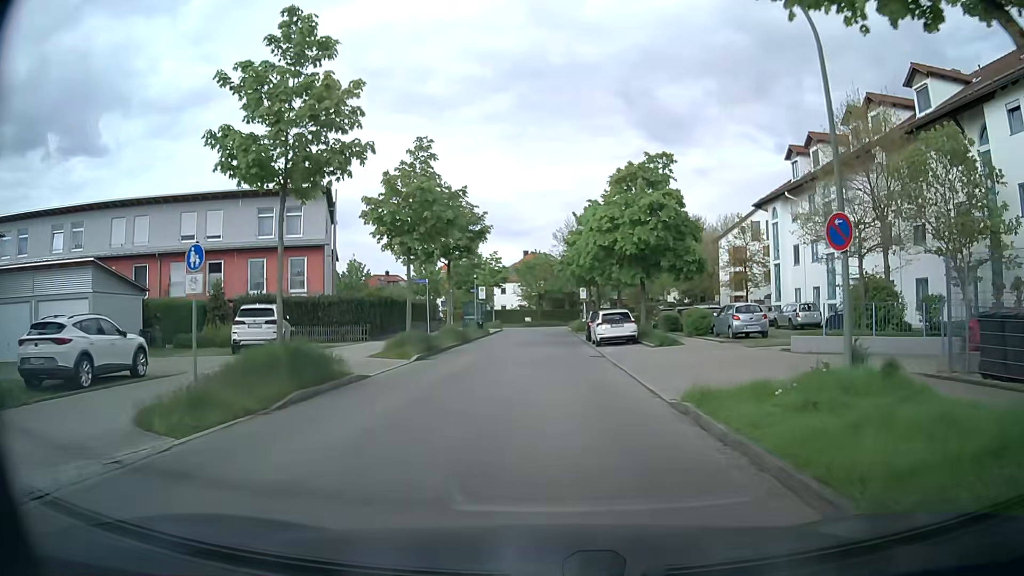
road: residential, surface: asphalt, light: Day
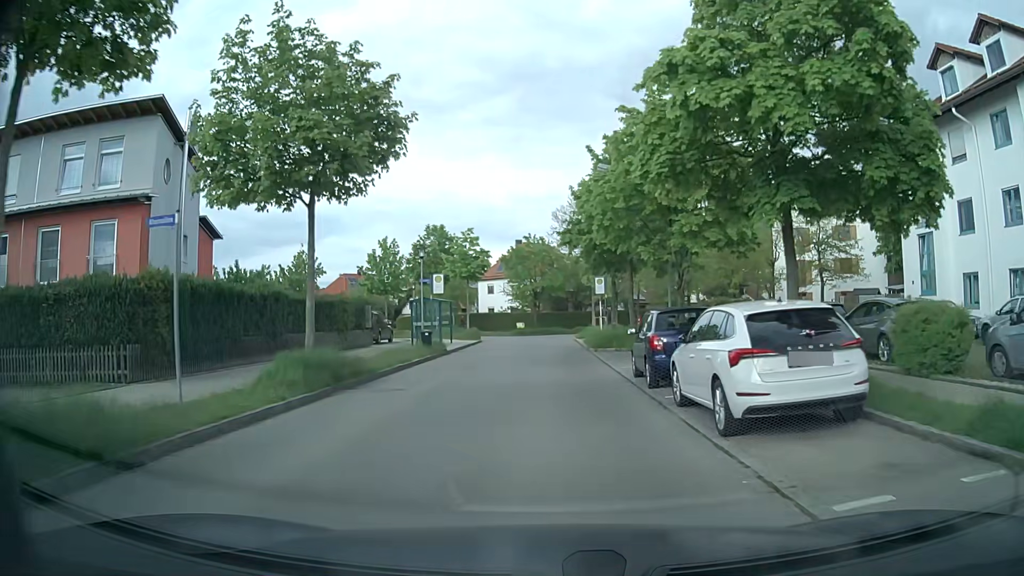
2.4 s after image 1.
(+0.1, +20.5) m; 0°
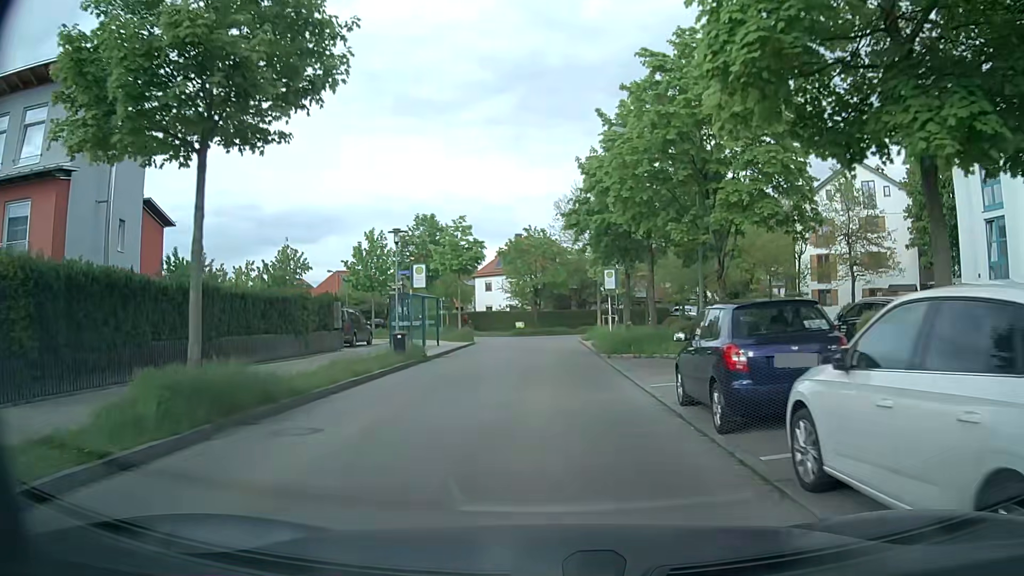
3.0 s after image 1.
(0.0, +5.2) m; 0°
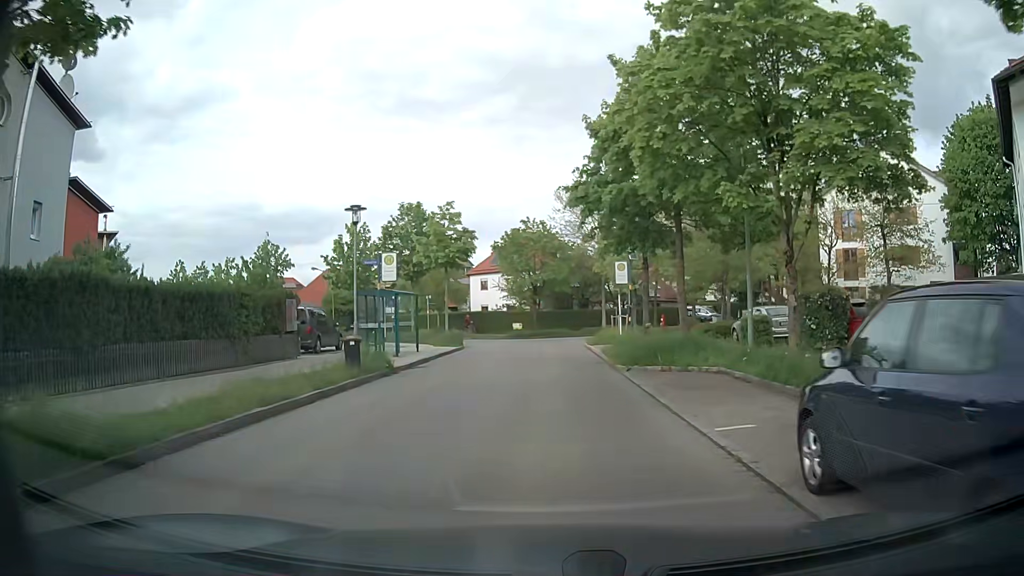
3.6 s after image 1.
(0.0, +5.3) m; 0°
(0, +10) (0, +20) (0, +30) (0, +40) (-4, +49) (-11, +56) (-18, +63) (-26, +69) (-34, +75) (-42, +82) m
